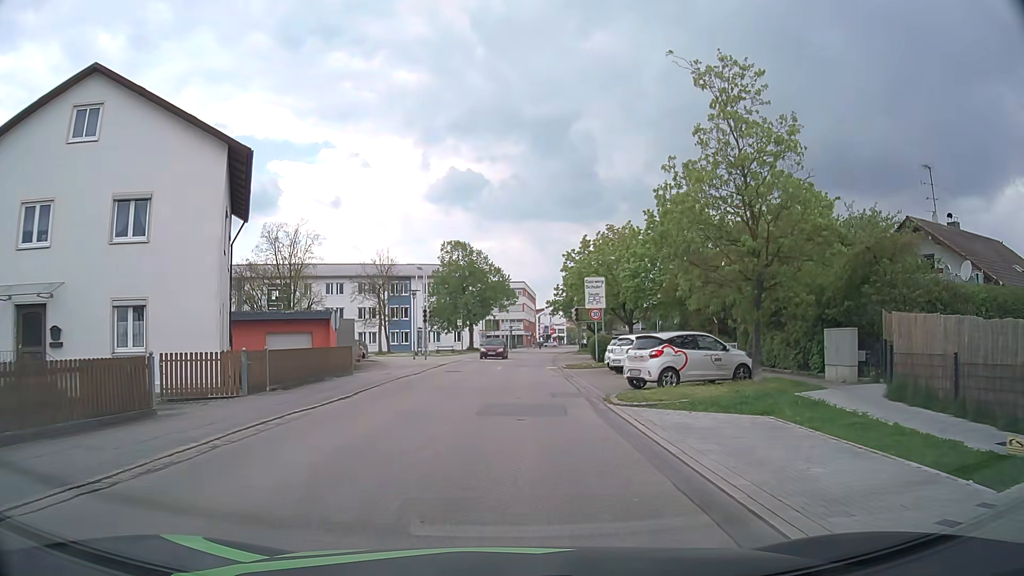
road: residential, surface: asphalt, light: Day
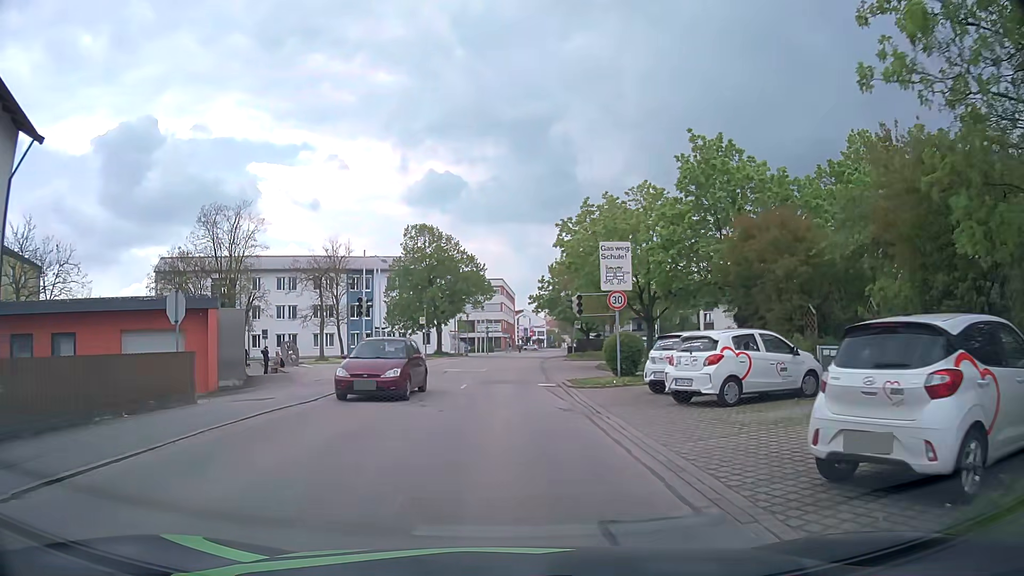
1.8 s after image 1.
(+0.2, +12.6) m; +2°
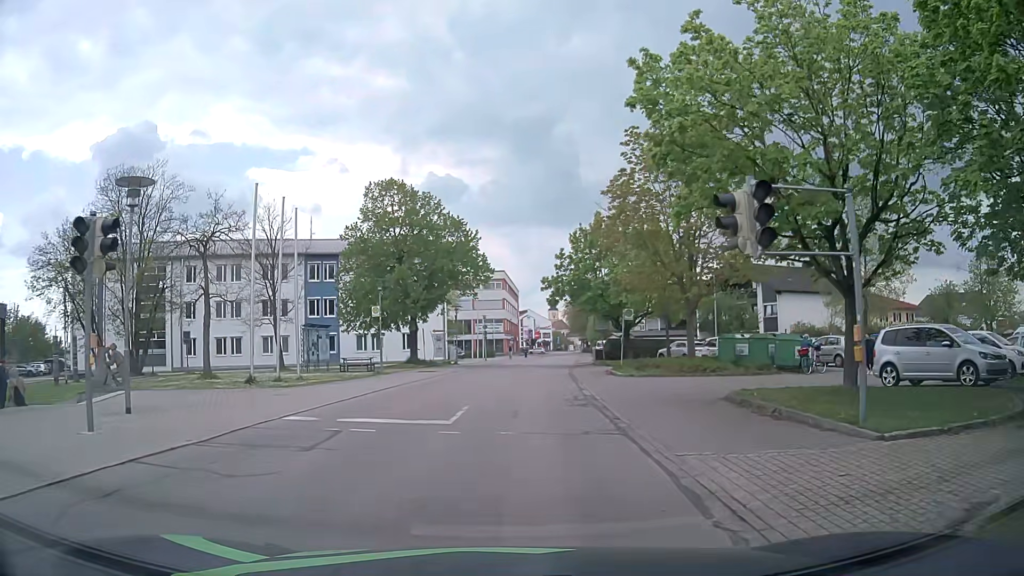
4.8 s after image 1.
(-0.1, +19.7) m; 0°
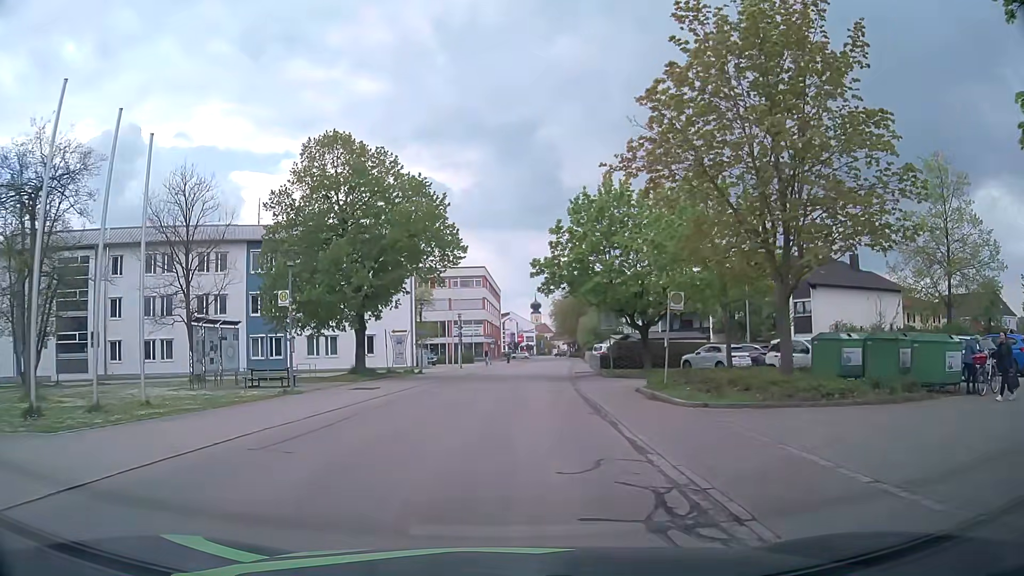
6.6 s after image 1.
(+0.1, +11.5) m; +1°
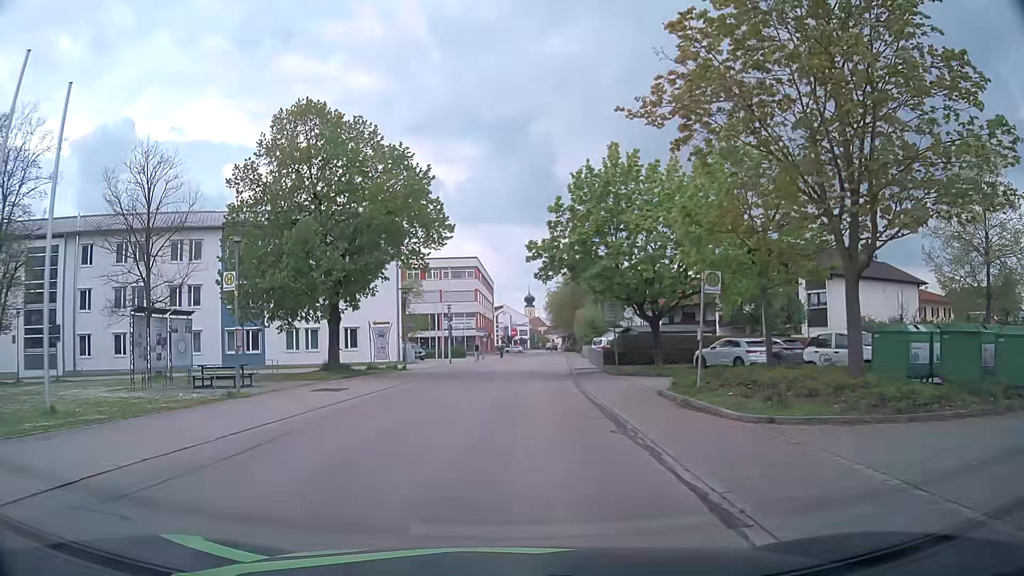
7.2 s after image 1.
(0.0, +4.0) m; 0°
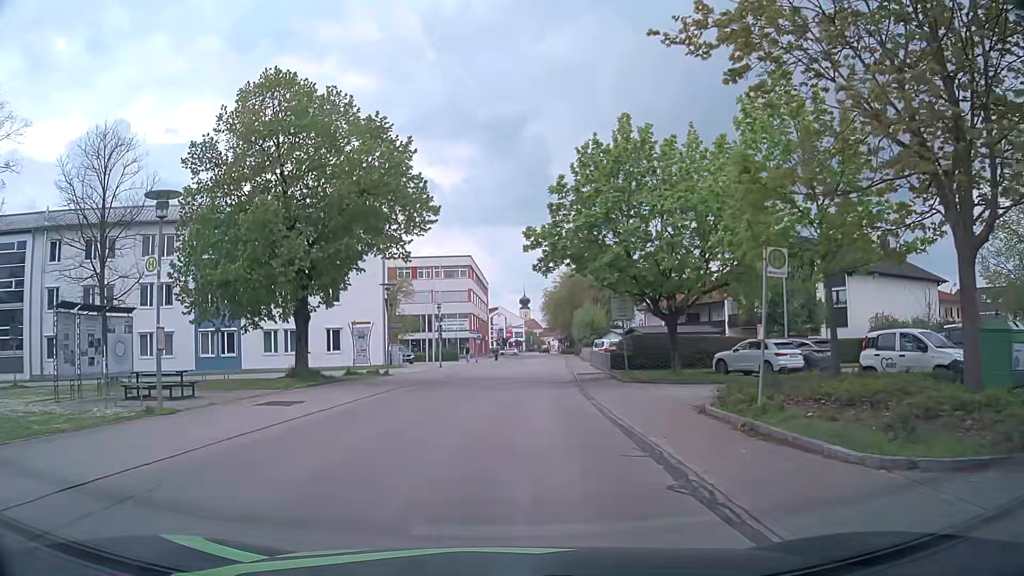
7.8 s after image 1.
(0.0, +4.1) m; +1°
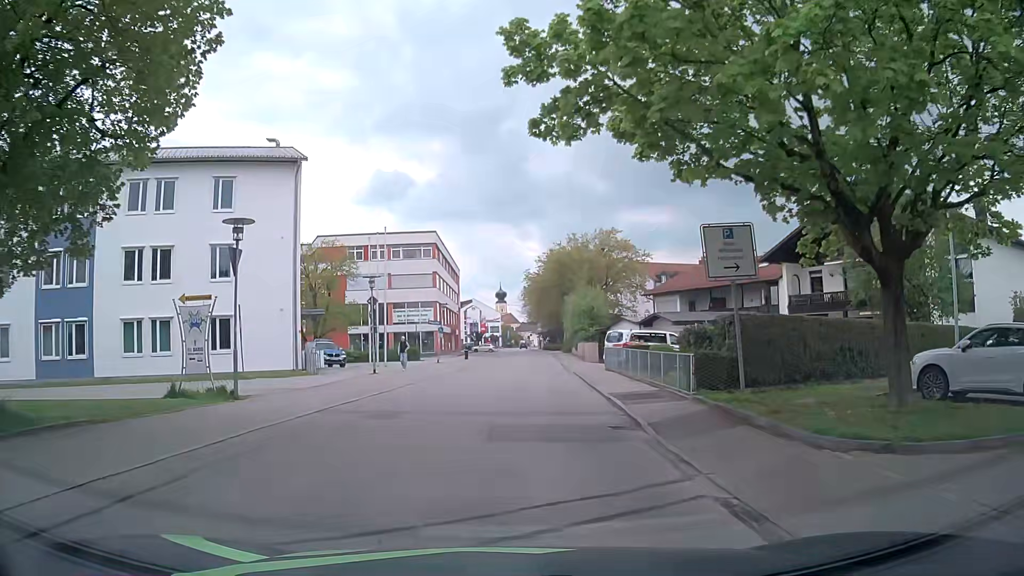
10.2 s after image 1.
(+0.3, +17.1) m; +2°
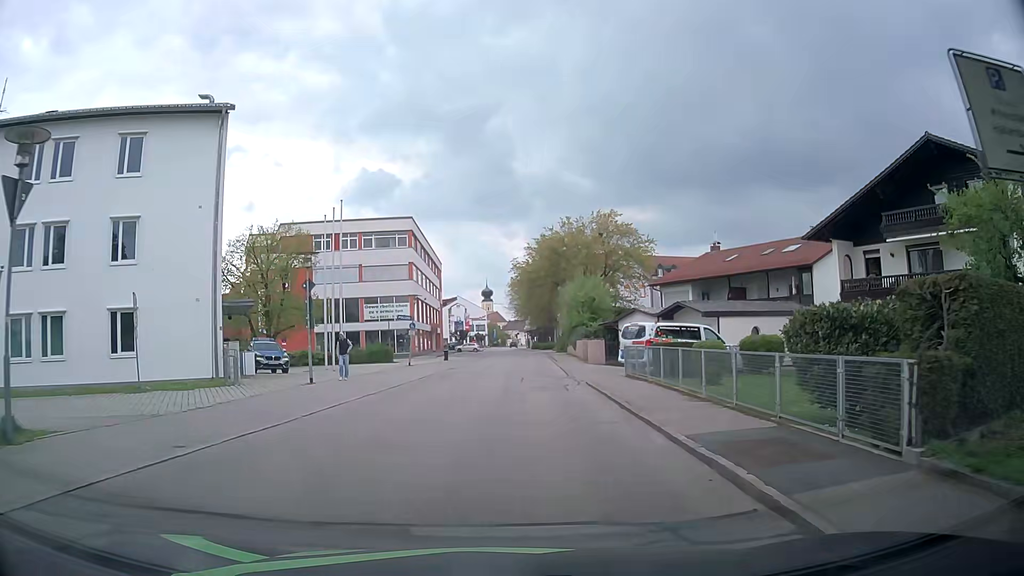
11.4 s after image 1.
(+0.1, +8.5) m; +2°
(0, +10) (0, +20) (0, +30) (+1, +40) (+1, +50) (+1, +60) (+1, +70) (+1, +80) (+1, +90) (+1, +100) m
